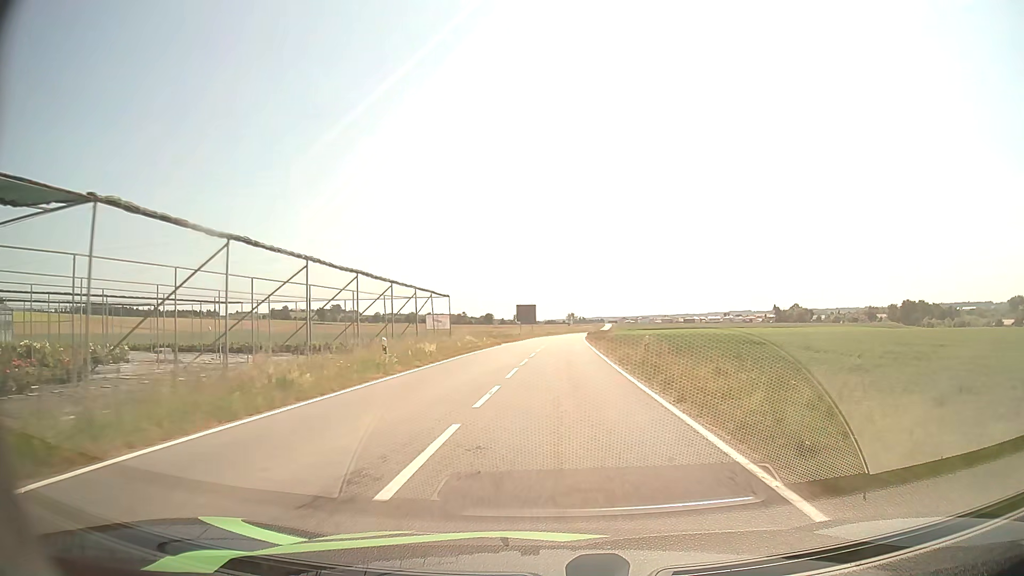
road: tertiary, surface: asphalt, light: Day
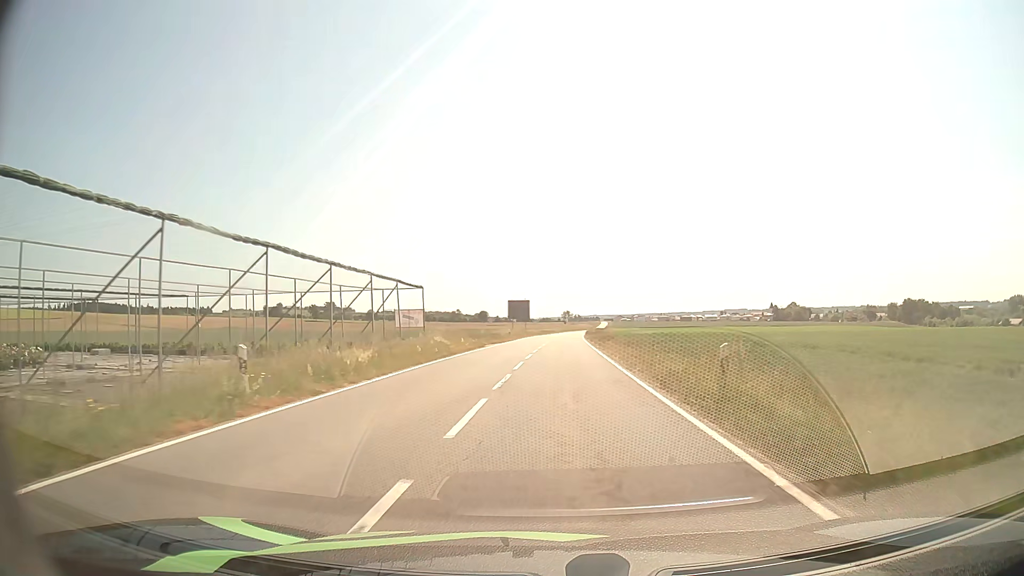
(+0.1, +9.5) m; +1°
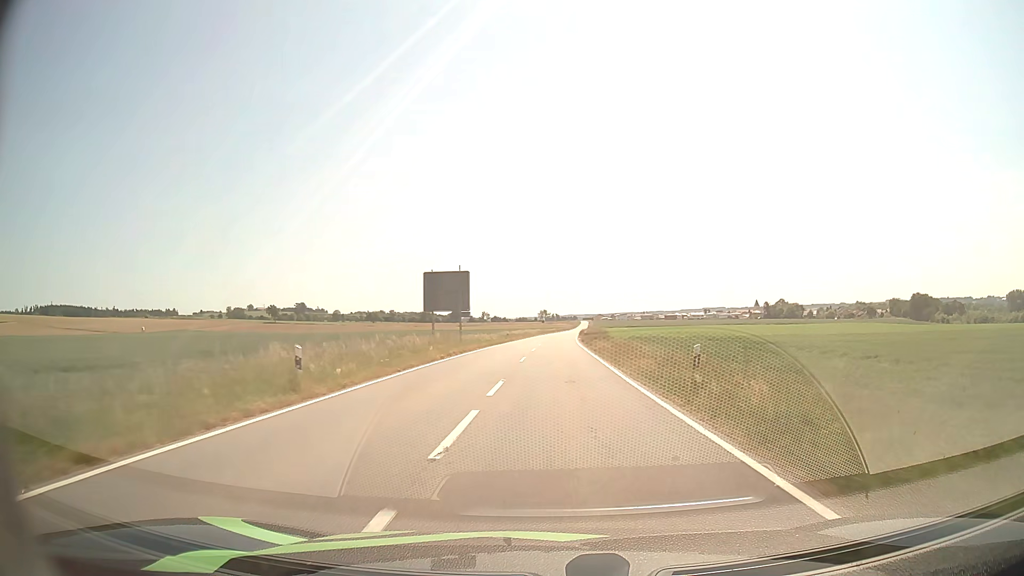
(+0.9, +50.2) m; +2°
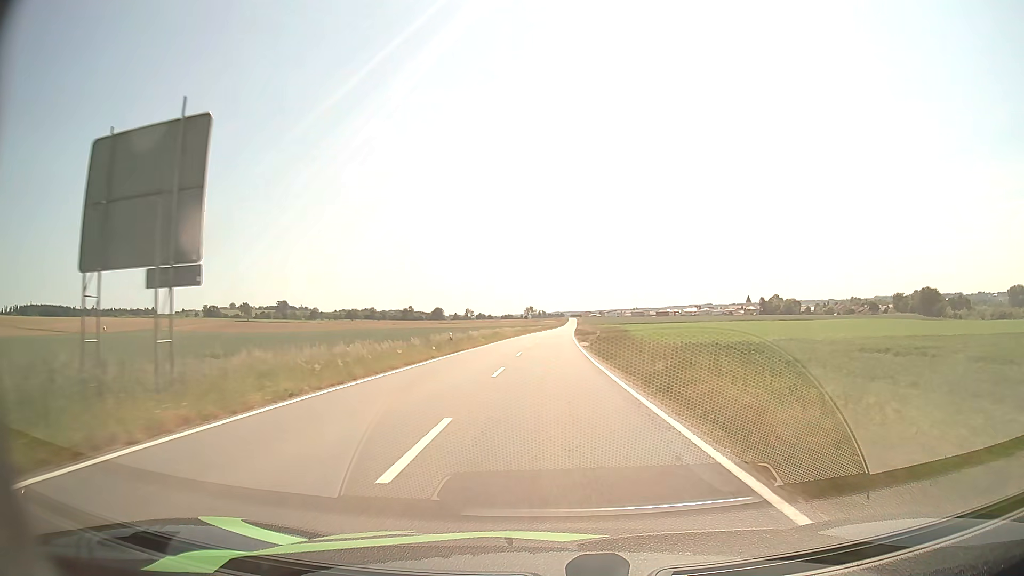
(+0.4, +33.0) m; +1°
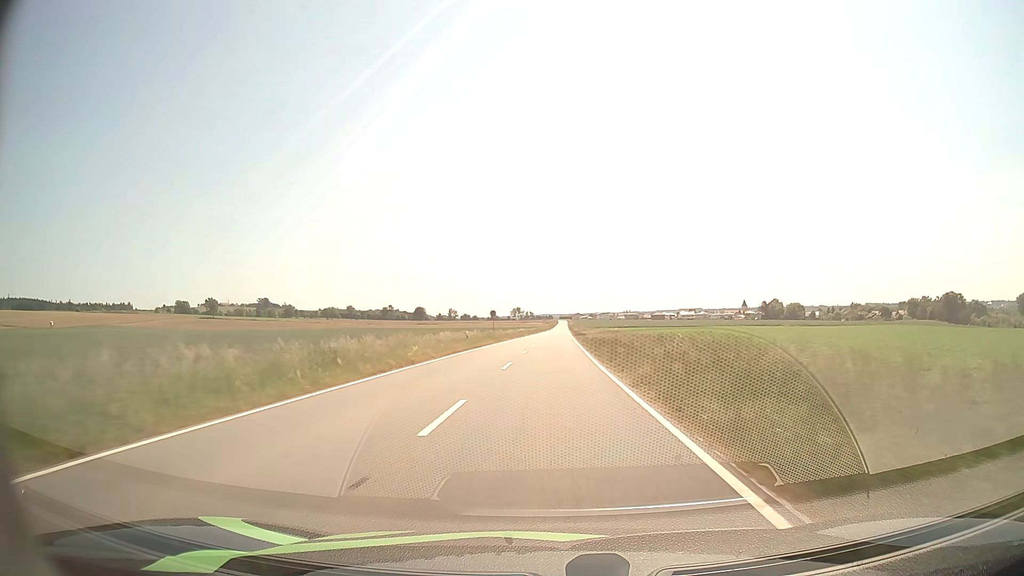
(+0.4, +46.8) m; +1°
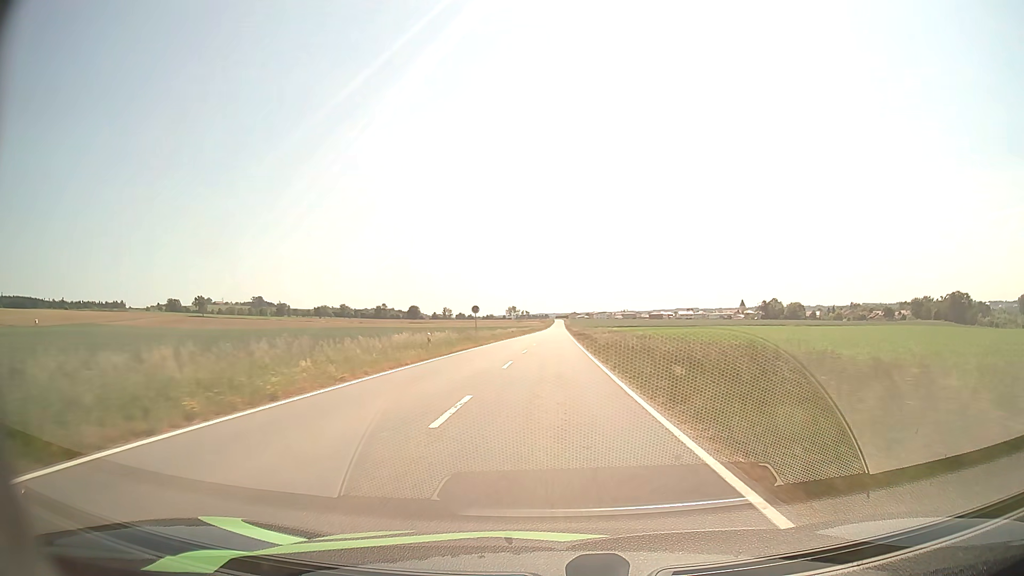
(0.0, +12.3) m; 0°
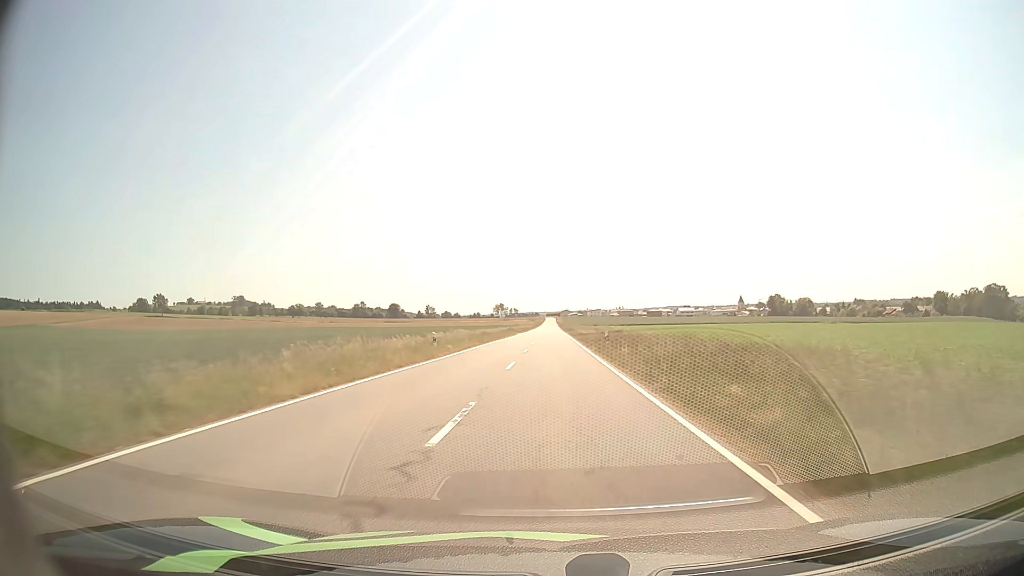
(+0.4, +51.1) m; +1°
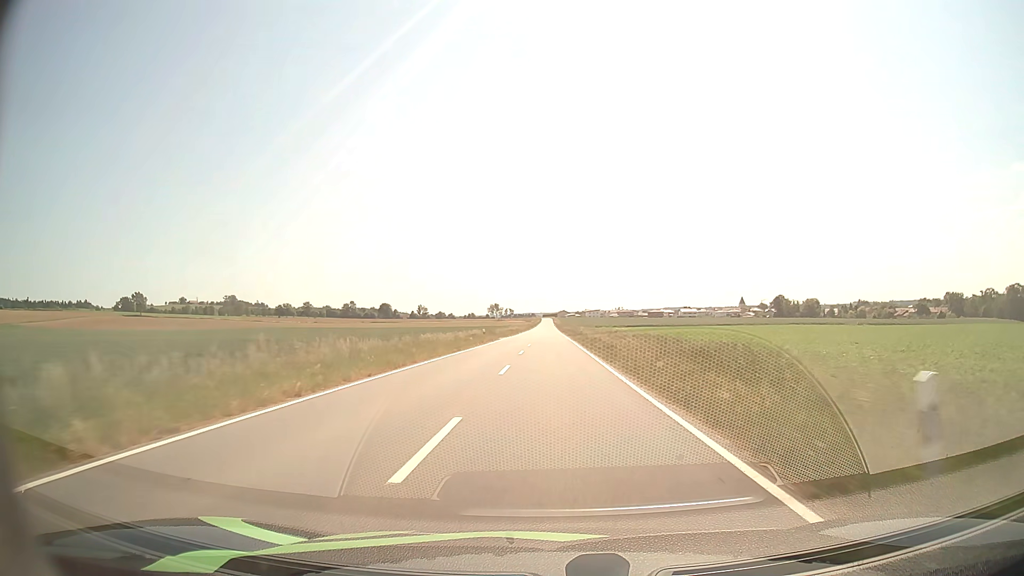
(+0.1, +26.6) m; 0°
(0, +10) (0, +20) (0, +30) (0, +40) (0, +50) (0, +60) (0, +70) (0, +80) (0, +90) (0, +100) m
